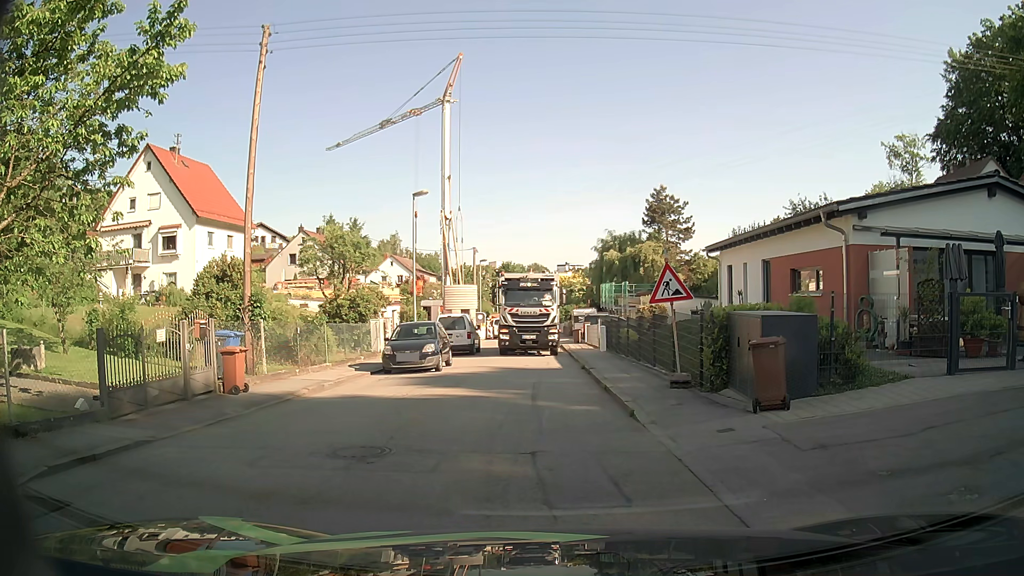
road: residential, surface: asphalt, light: Day
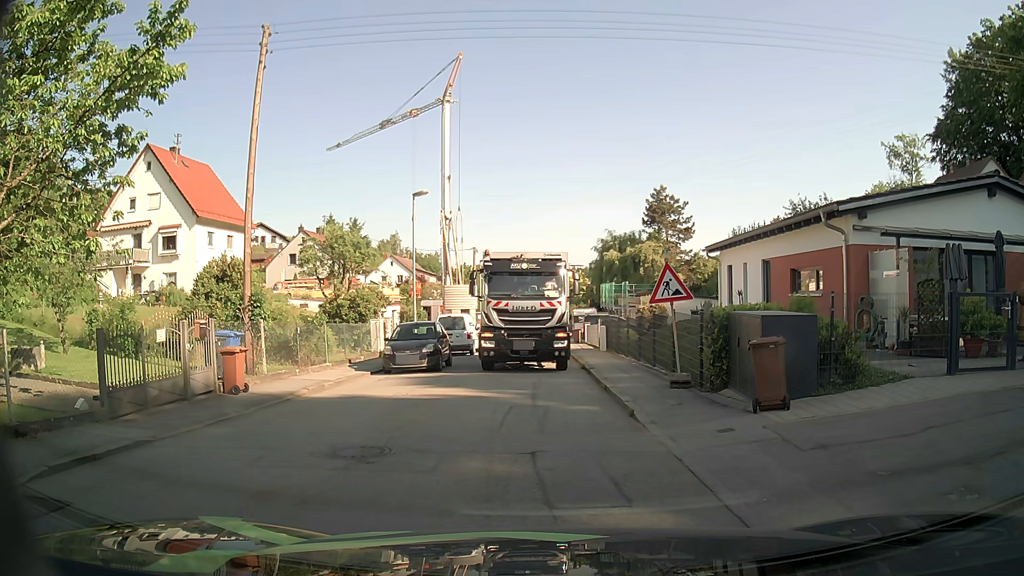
(0.0, 0.0) m; 0°
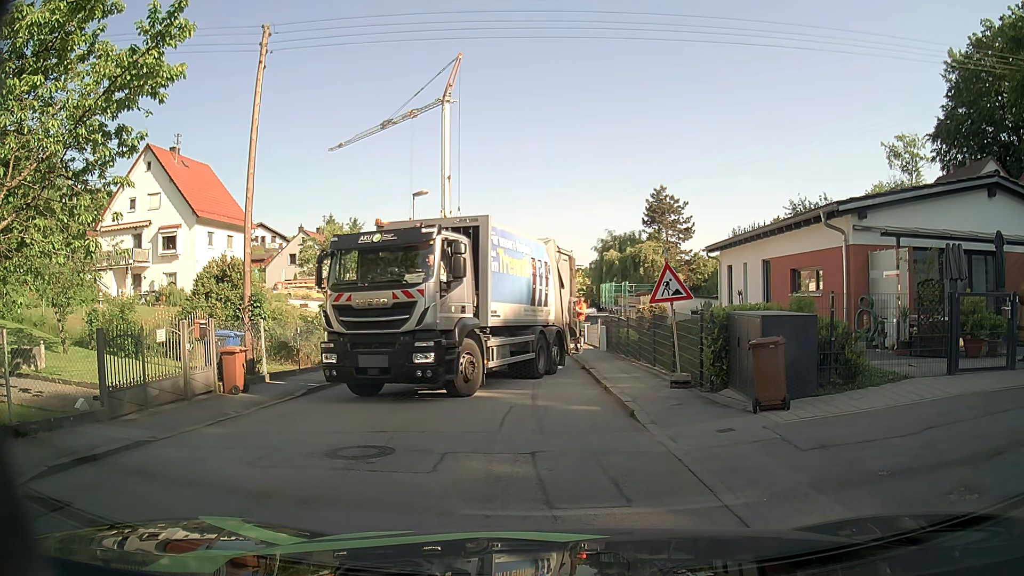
(0.0, 0.0) m; 0°
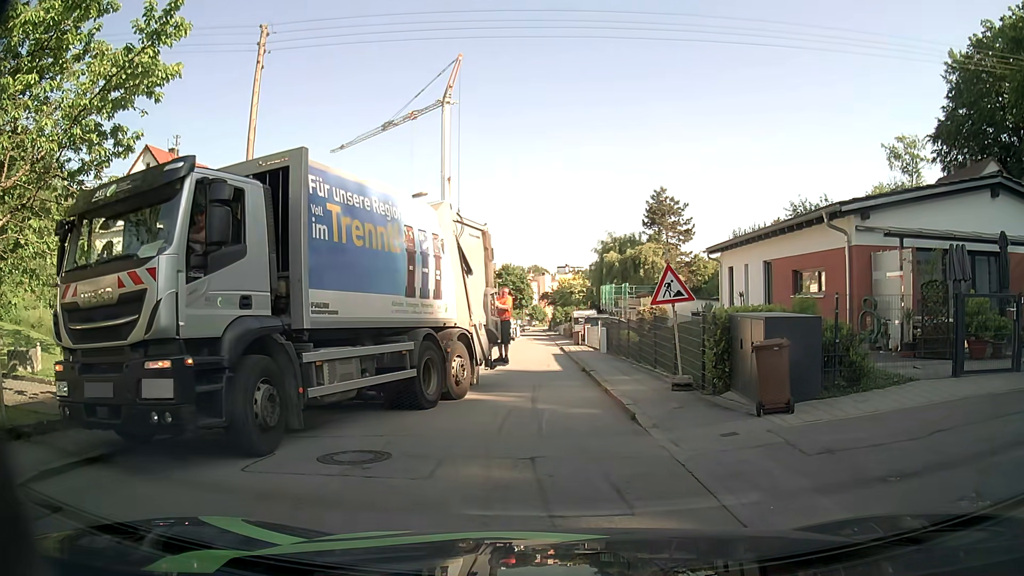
(0.0, +0.2) m; 0°
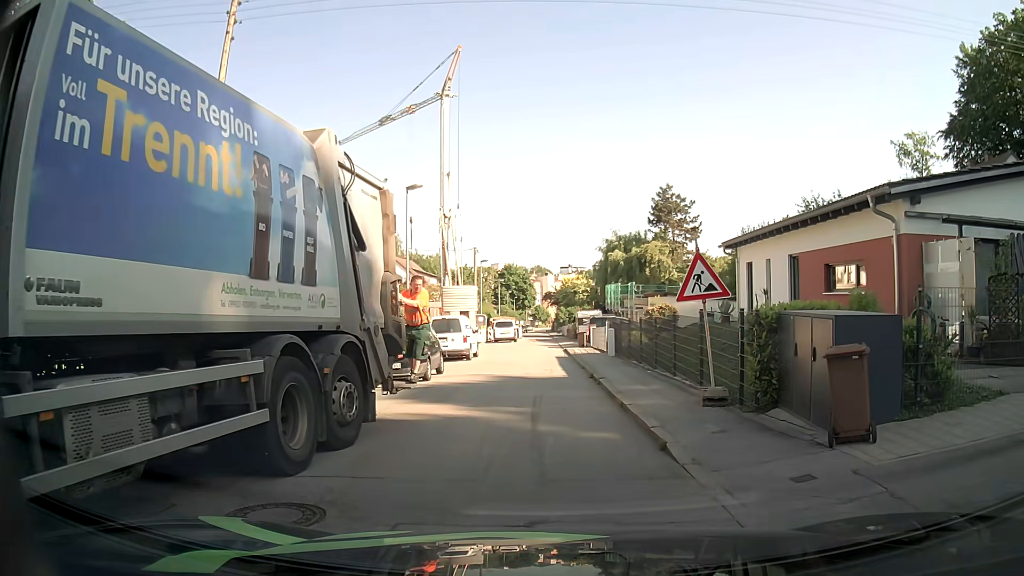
(0.0, +2.4) m; +1°
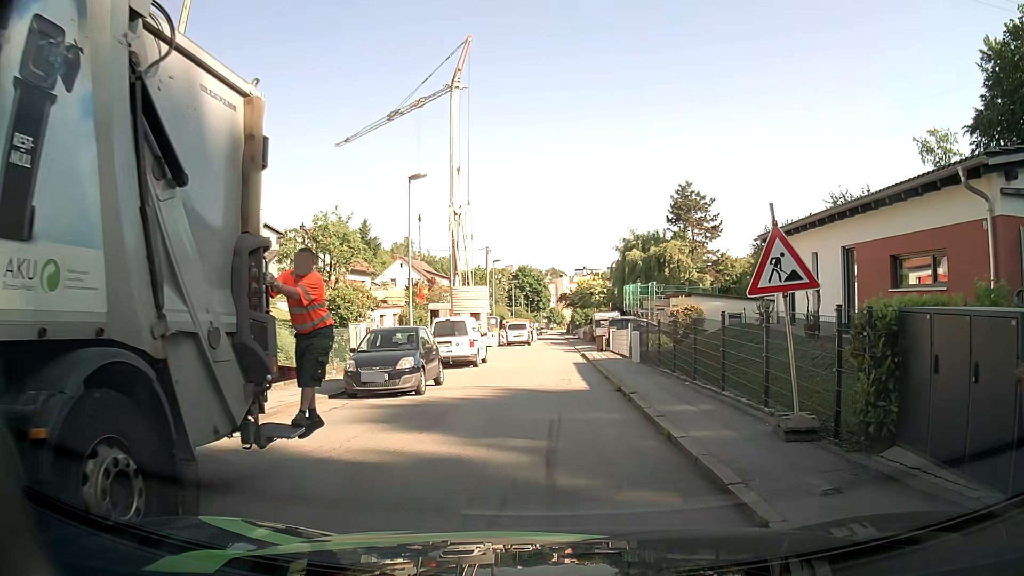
(0.0, +3.0) m; 0°
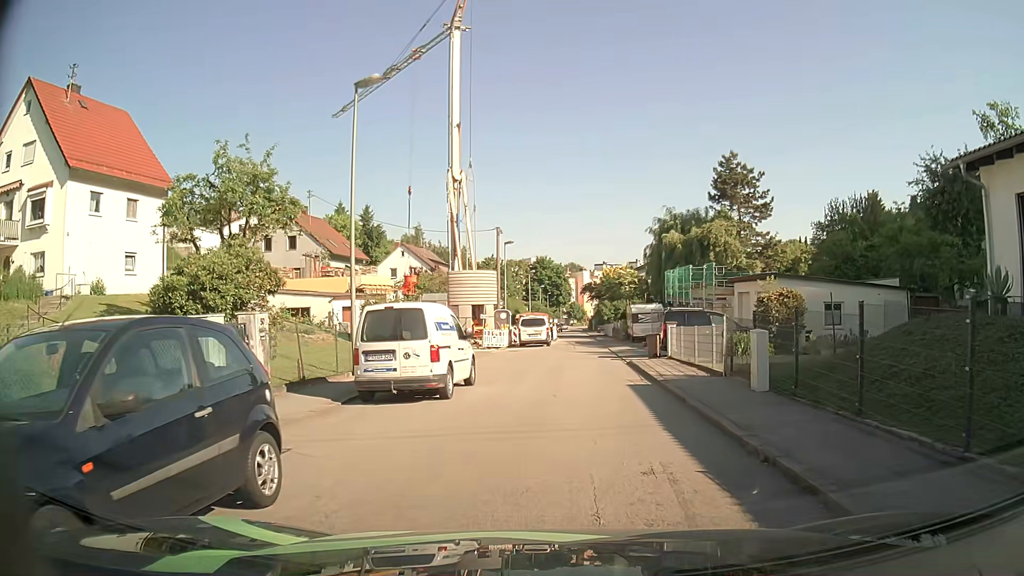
(-0.3, +11.9) m; -1°
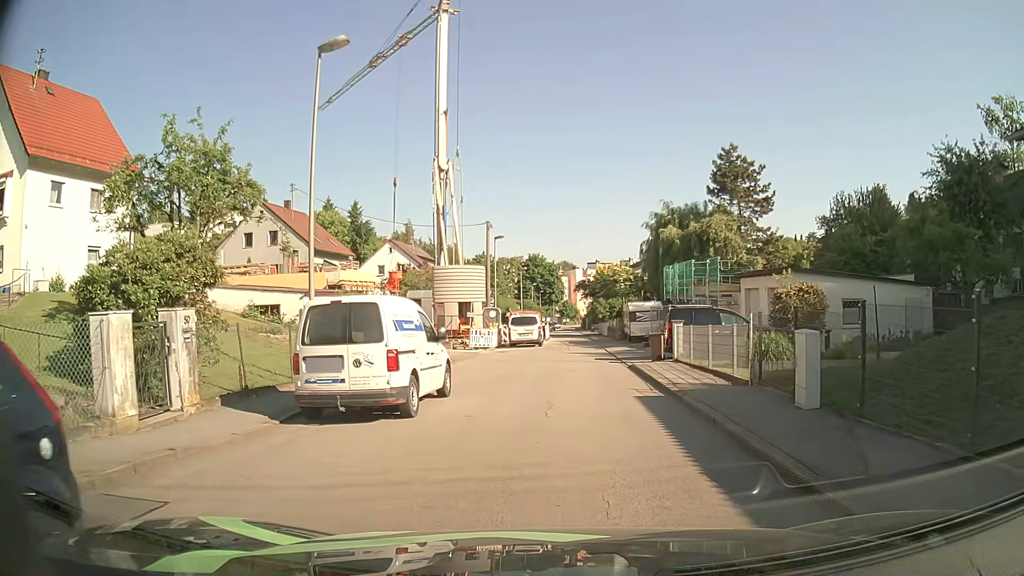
(0.0, +2.7) m; 0°
